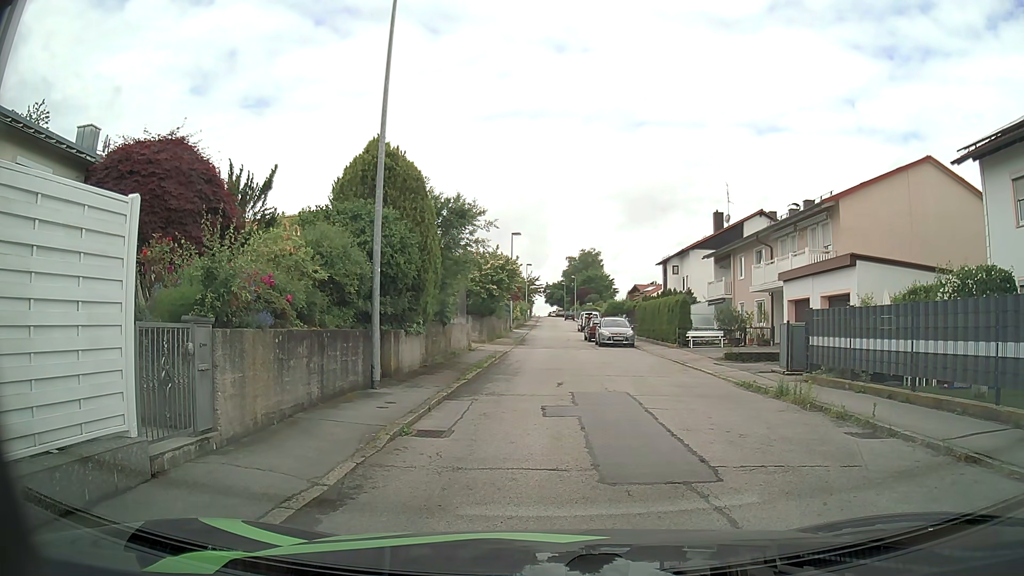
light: Day
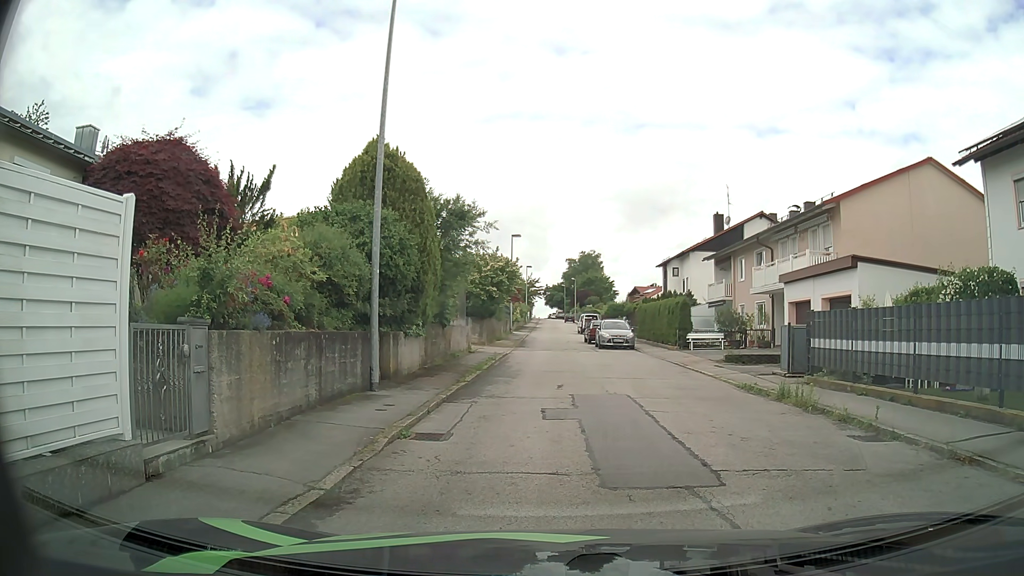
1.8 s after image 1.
(0.0, +0.1) m; 0°
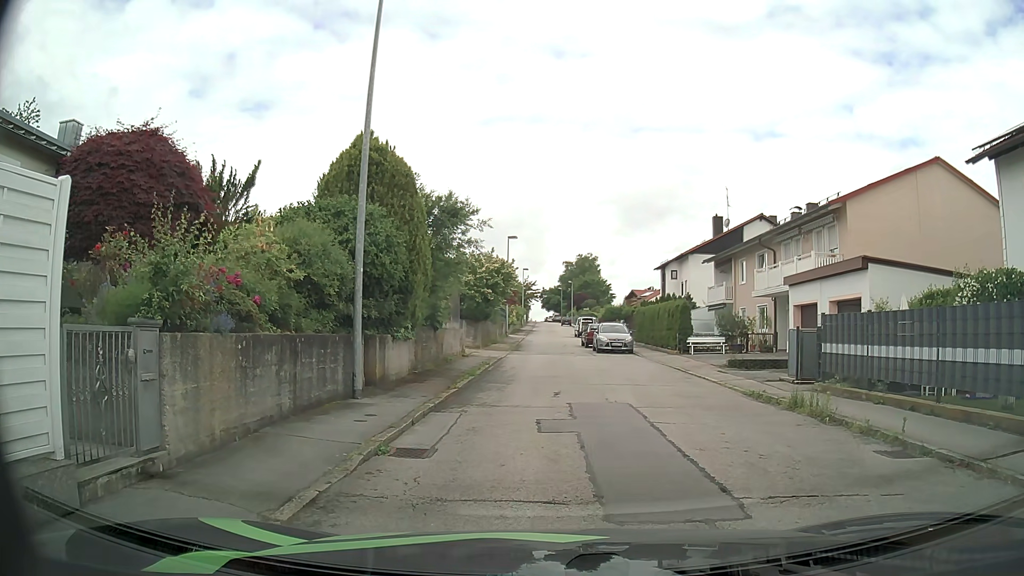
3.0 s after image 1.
(0.0, +0.9) m; -1°
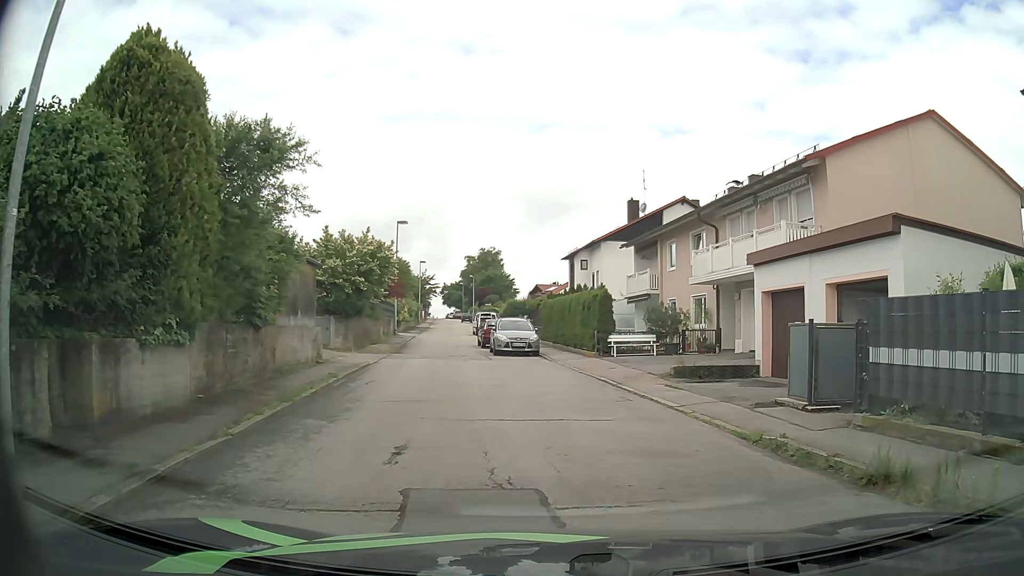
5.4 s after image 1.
(+0.5, +6.6) m; +9°
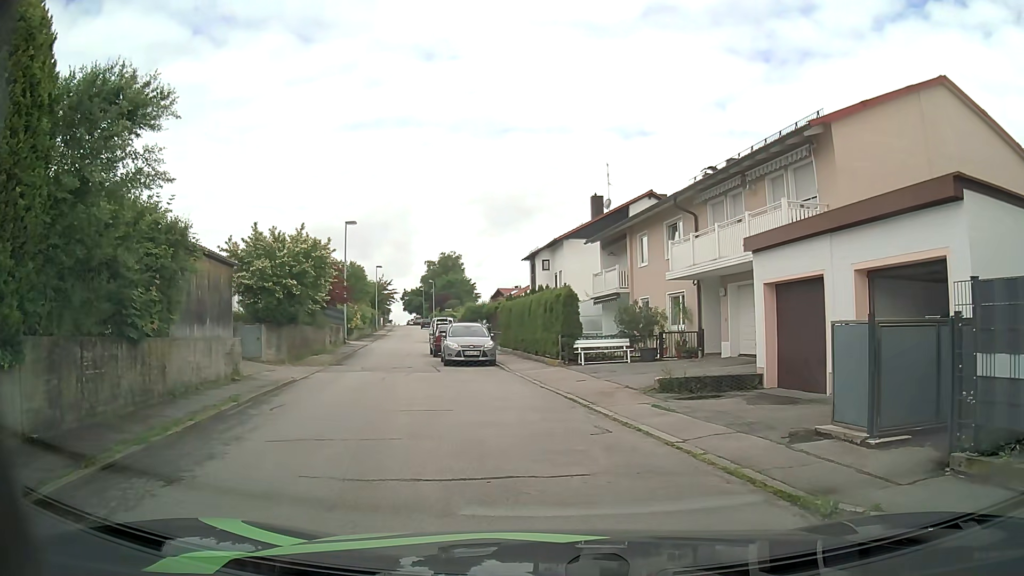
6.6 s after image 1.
(+0.1, +3.3) m; +4°
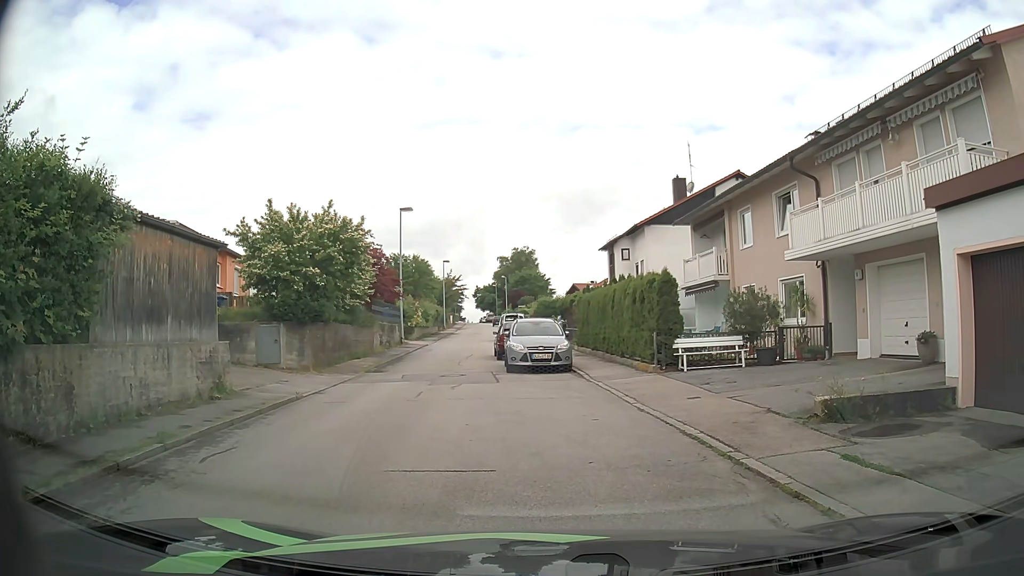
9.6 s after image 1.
(-0.1, +4.7) m; -4°
